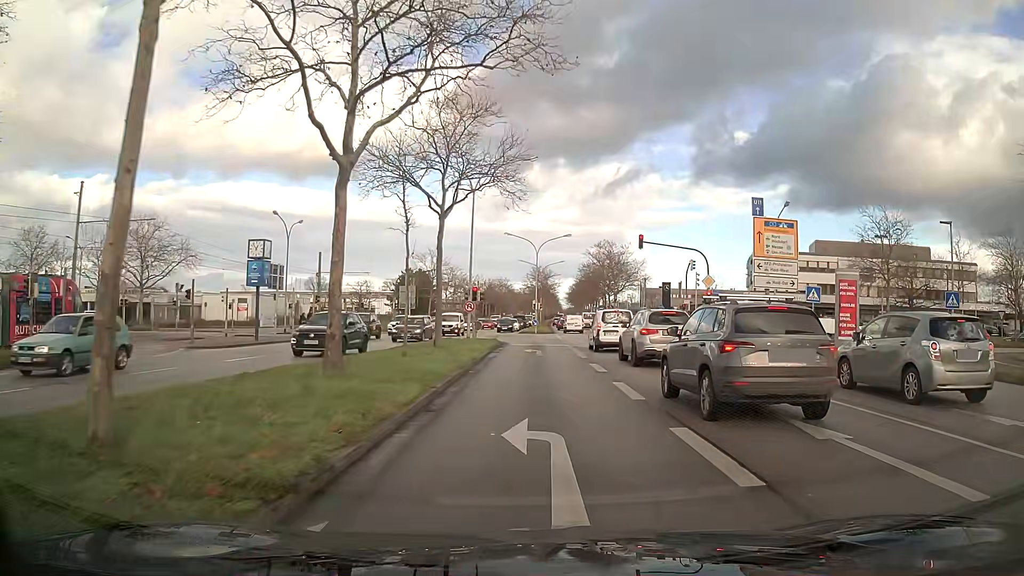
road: primary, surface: asphalt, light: Day
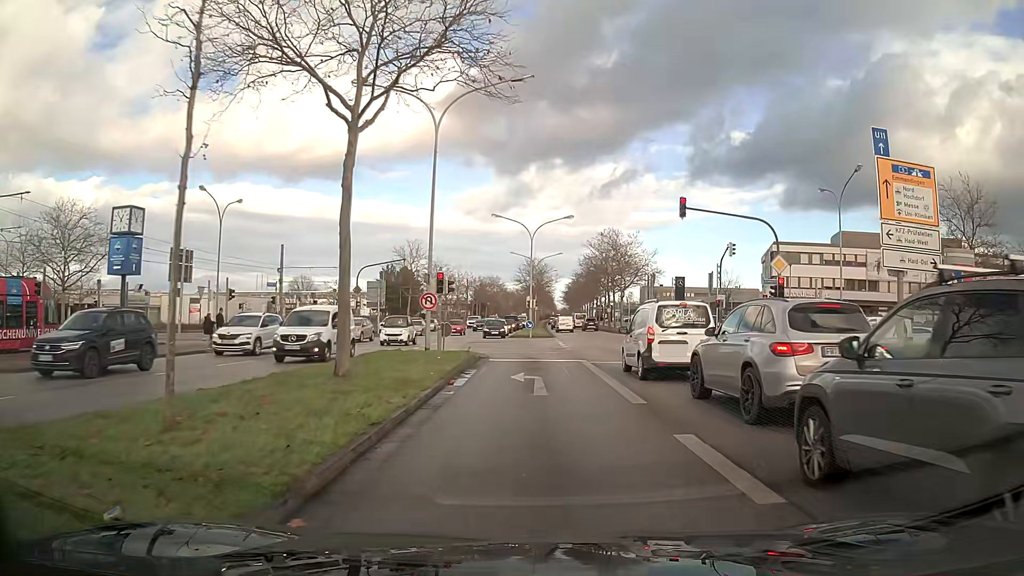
(0.0, +12.5) m; +1°
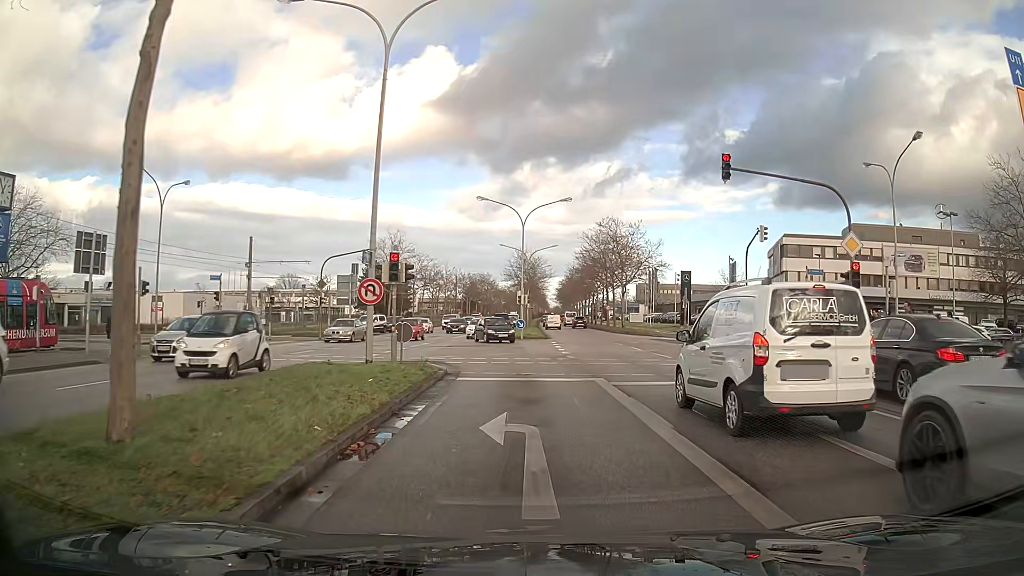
(0.0, +7.3) m; 0°
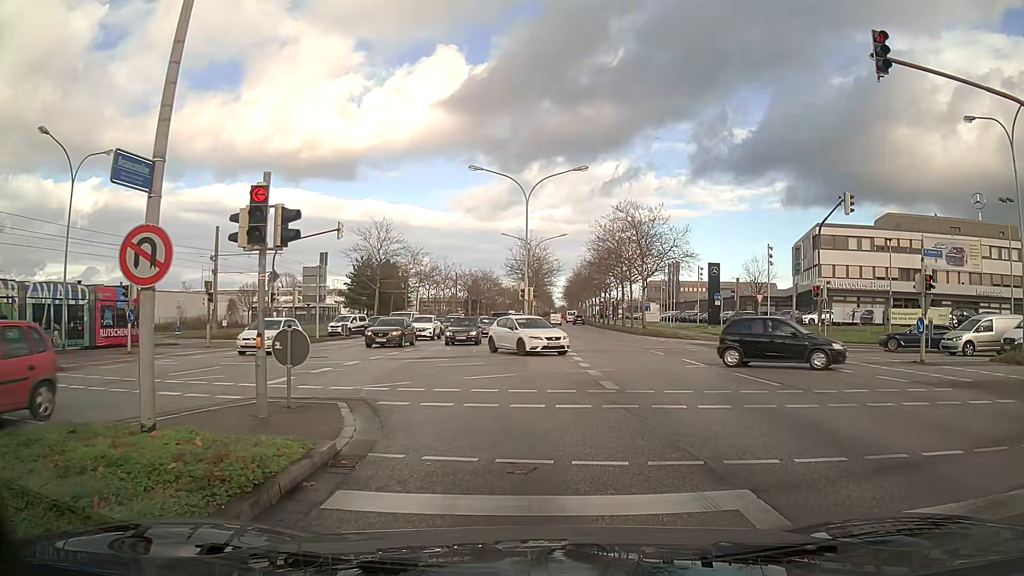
(0.0, +9.5) m; -1°
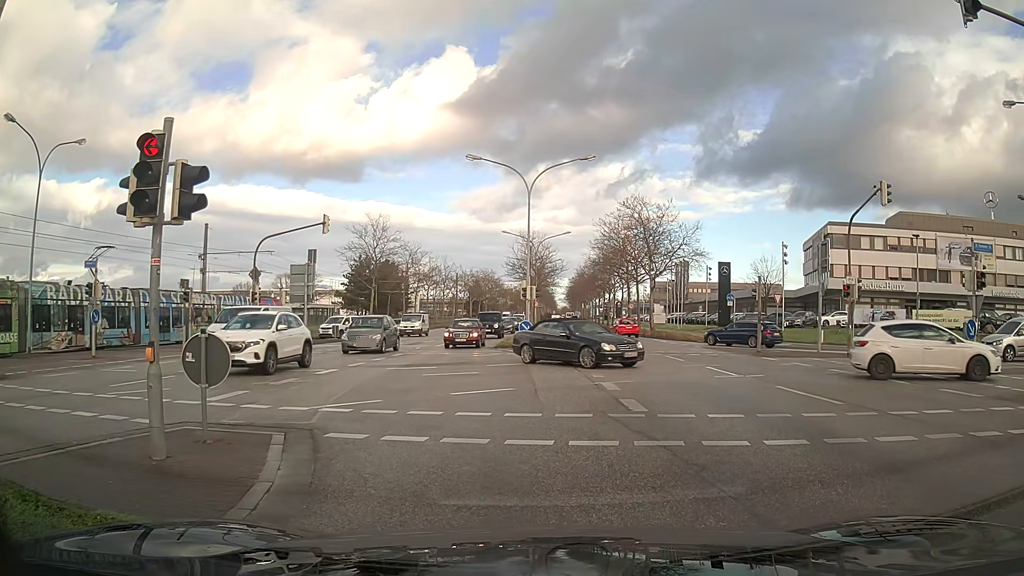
(0.0, +2.8) m; 0°
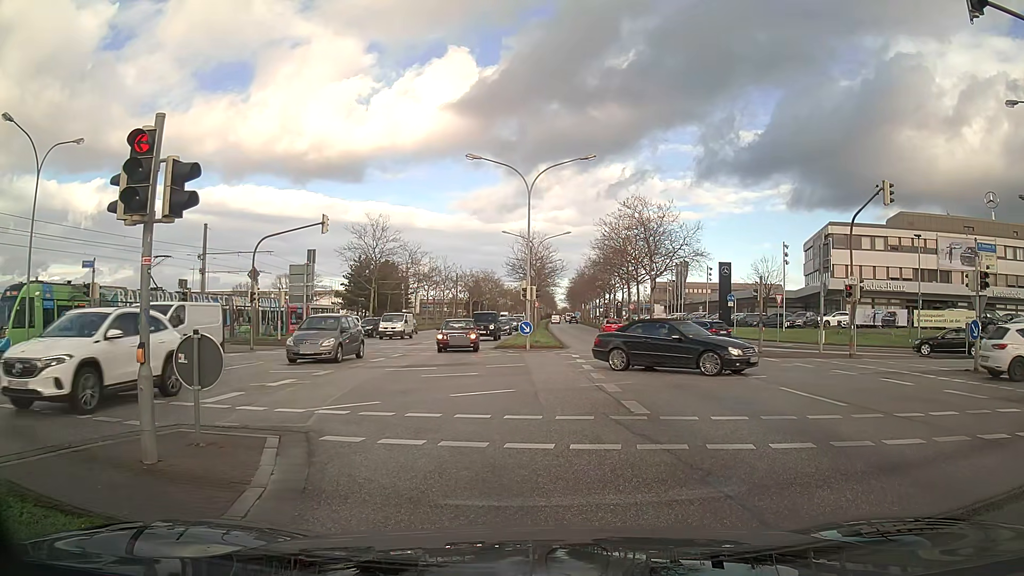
(0.0, +0.2) m; 0°
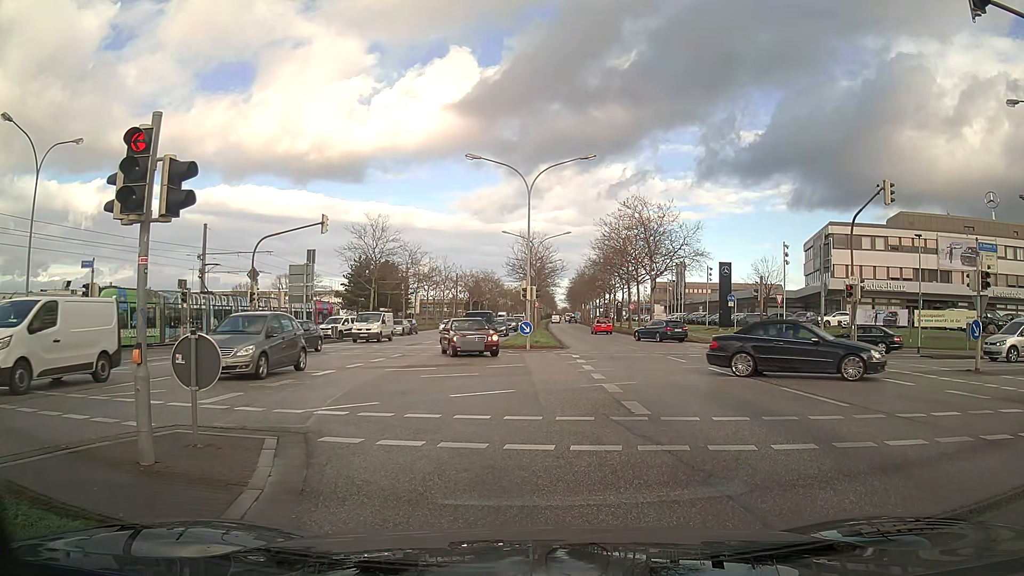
(0.0, +0.1) m; 0°
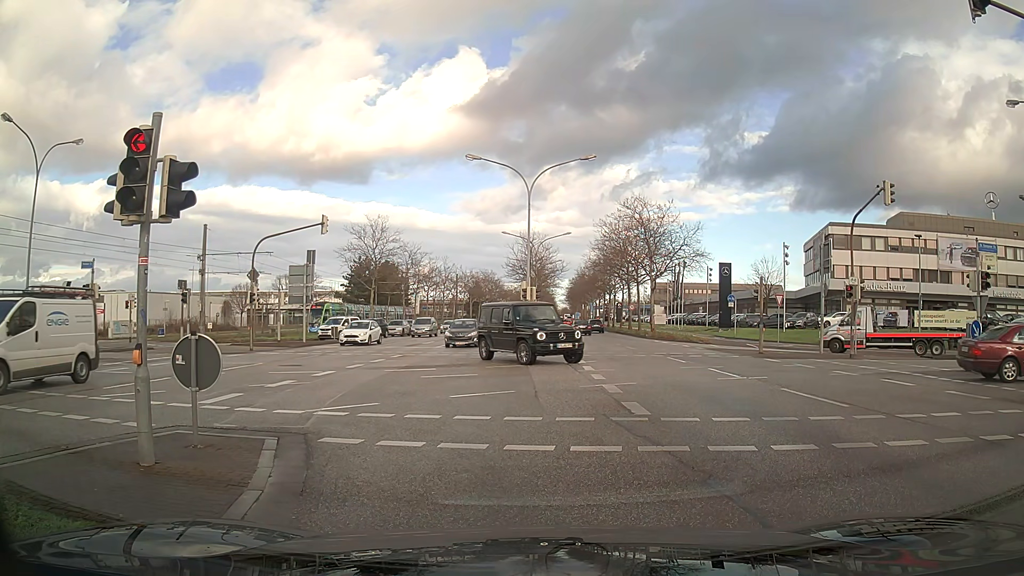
(0.0, +0.1) m; 0°
